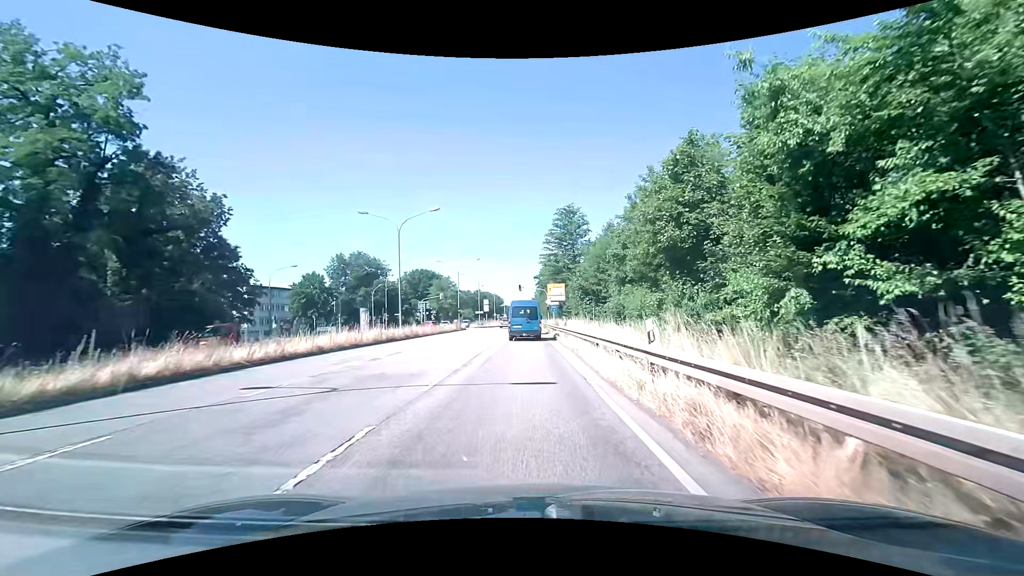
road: primary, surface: asphalt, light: Day
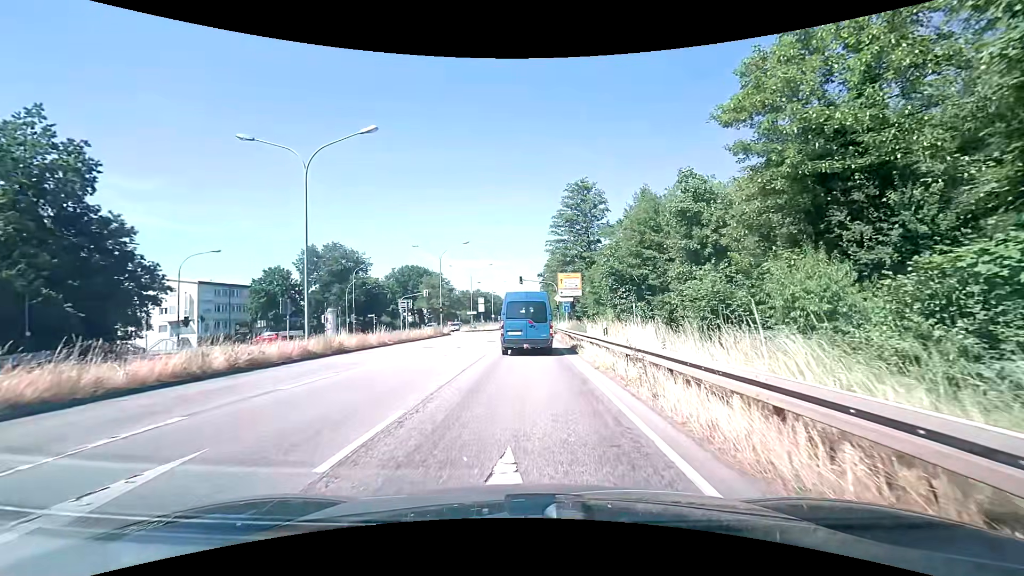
(0.0, +16.5) m; 0°
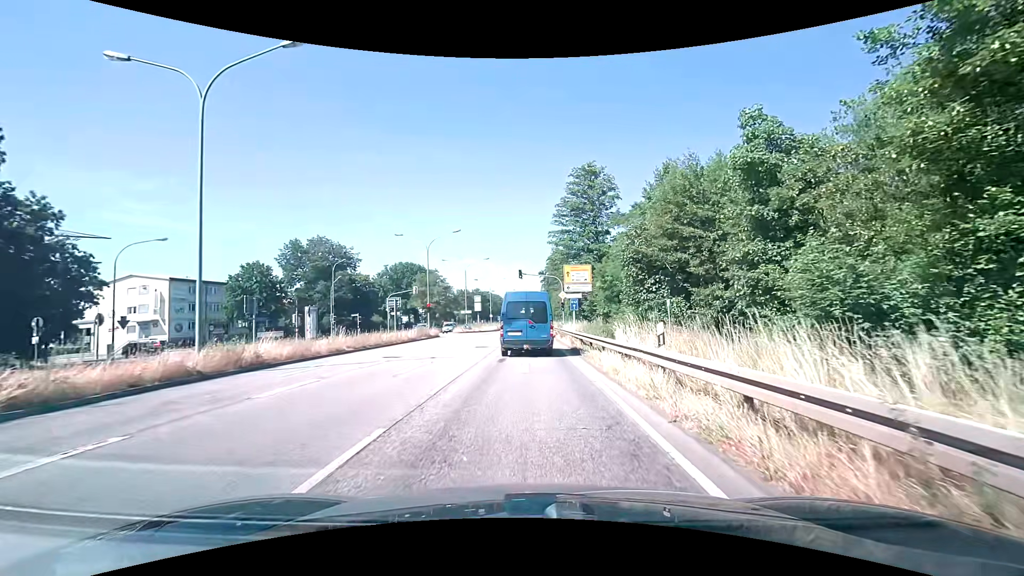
(0.0, +7.3) m; 0°
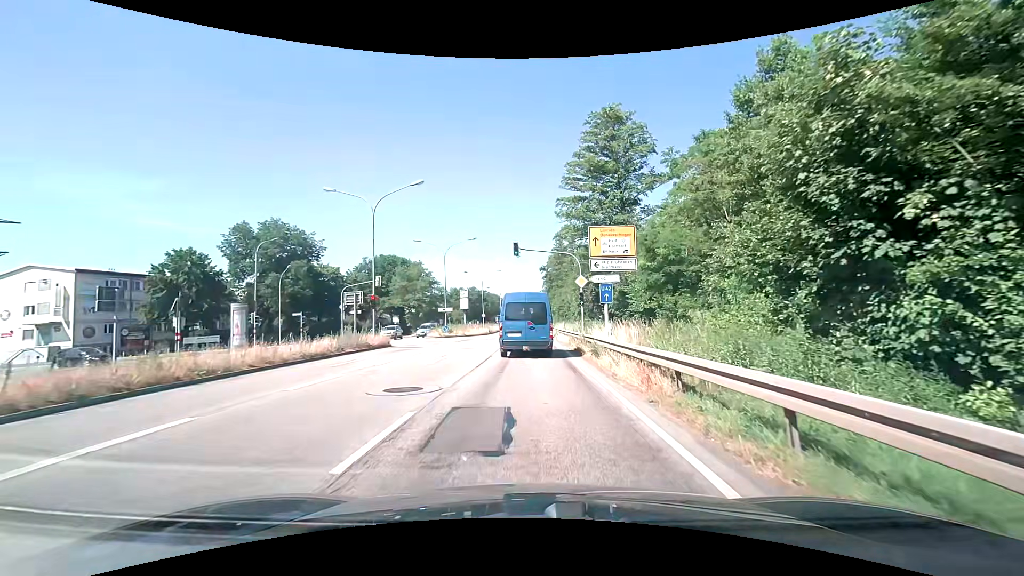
(-0.1, +17.1) m; 0°
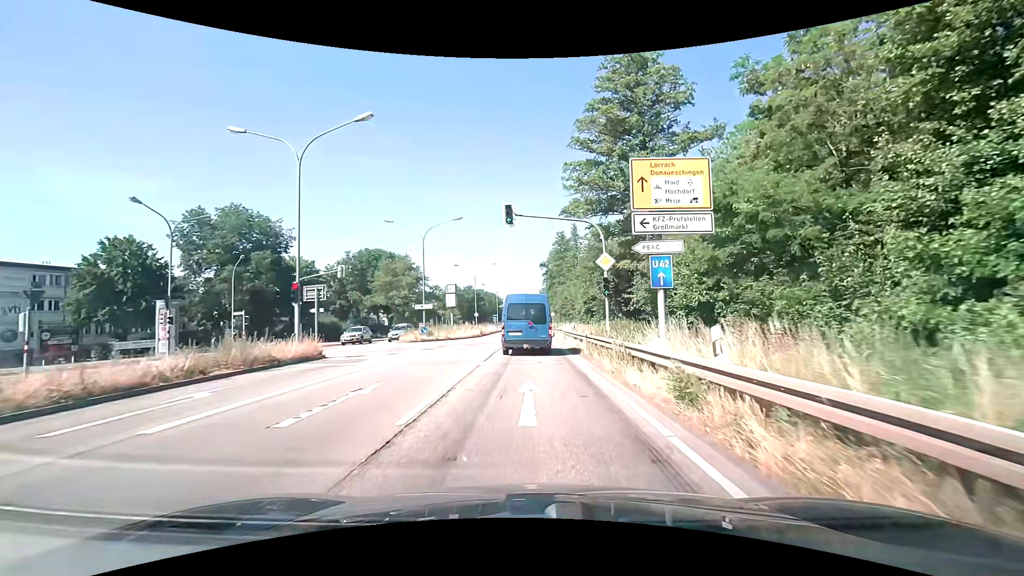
(-0.1, +10.1) m; 0°
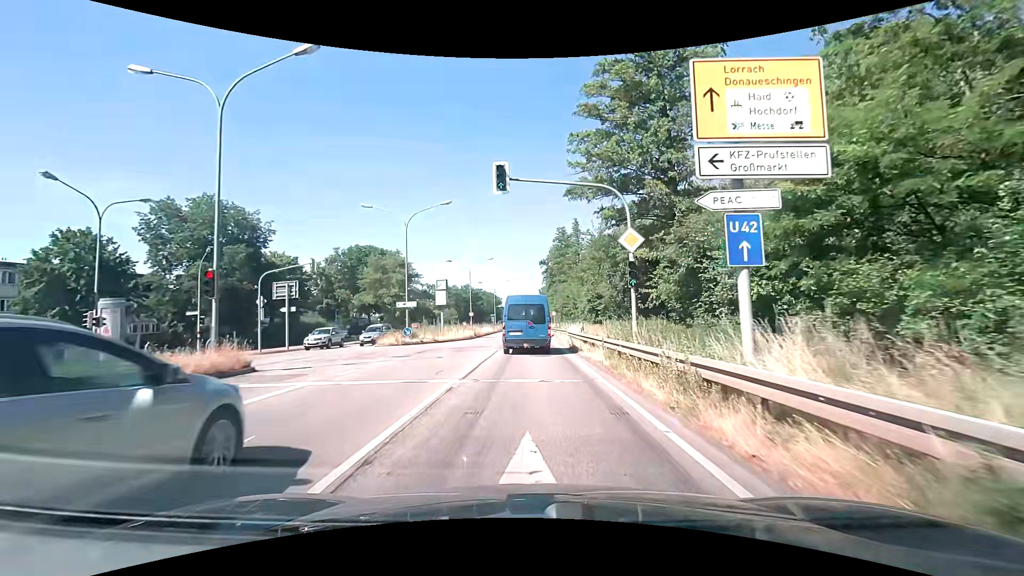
(0.0, +5.5) m; 0°
